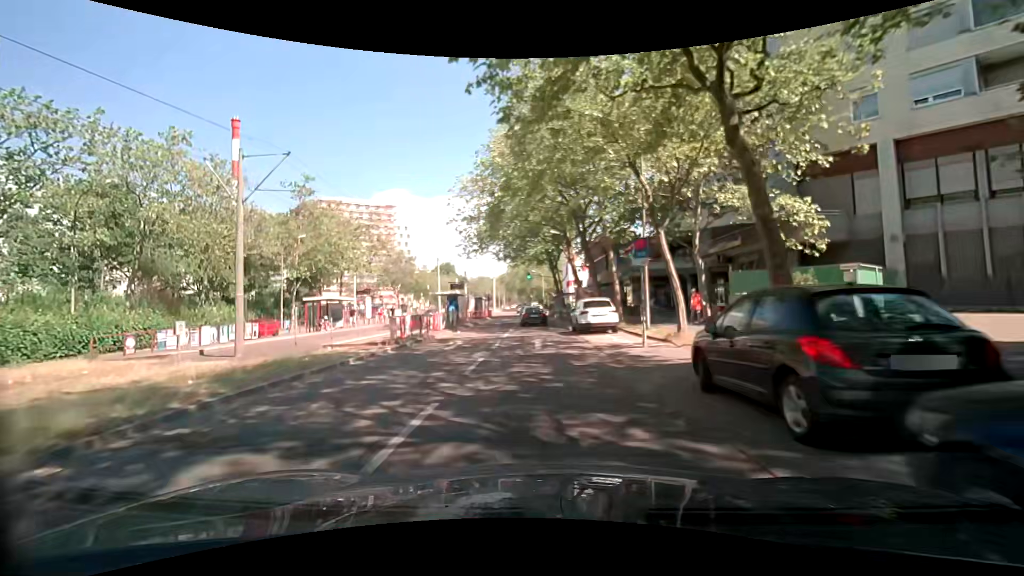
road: tertiary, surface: asphalt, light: Day
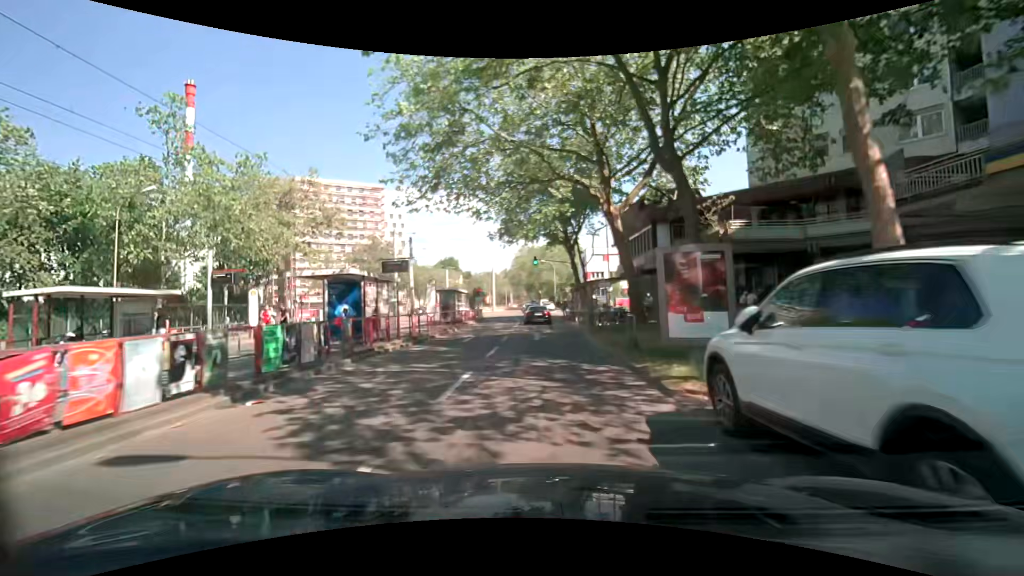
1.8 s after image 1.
(-0.1, +20.6) m; 0°
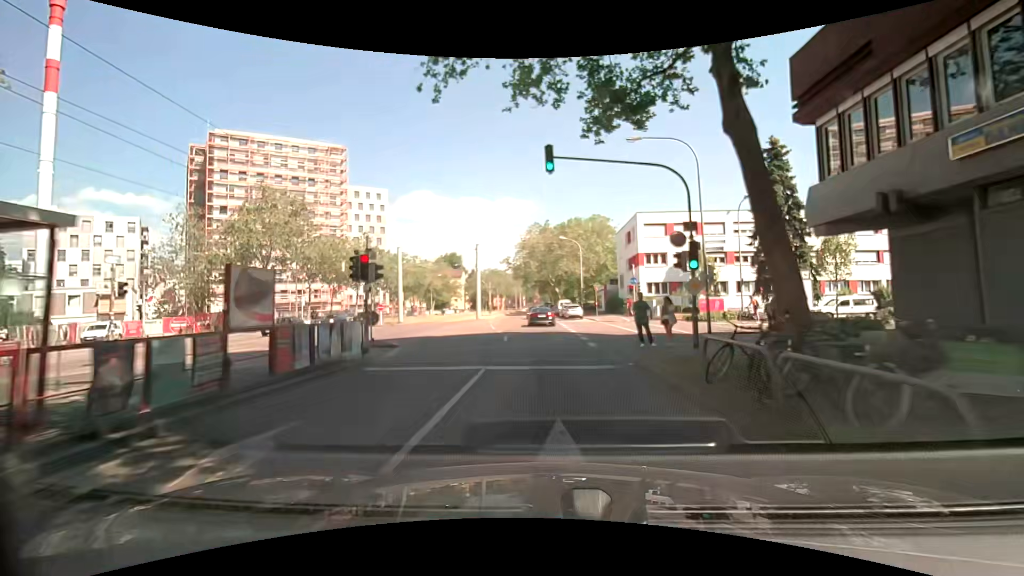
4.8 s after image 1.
(-0.9, +35.0) m; -2°
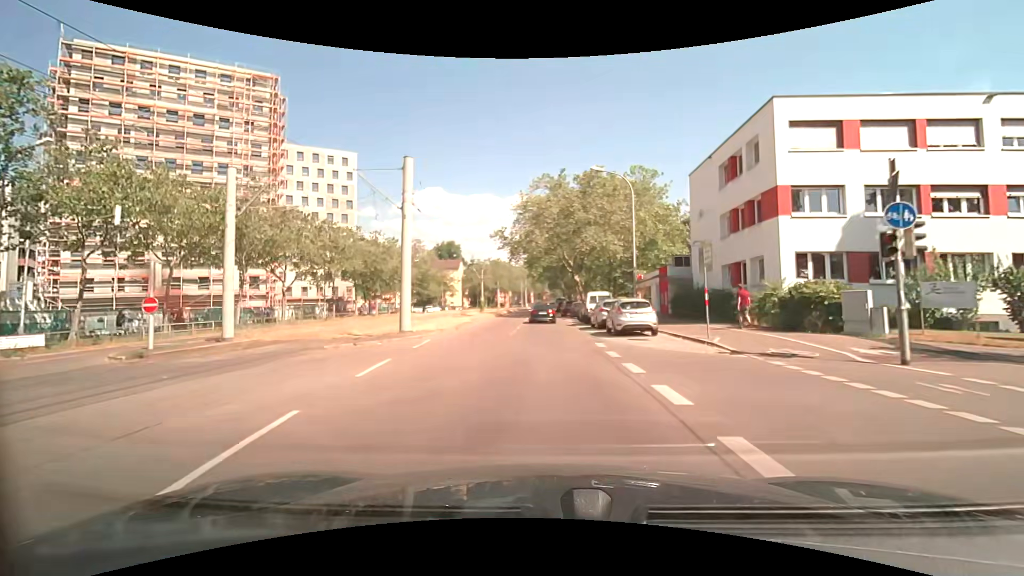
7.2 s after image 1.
(-0.3, +28.4) m; -1°
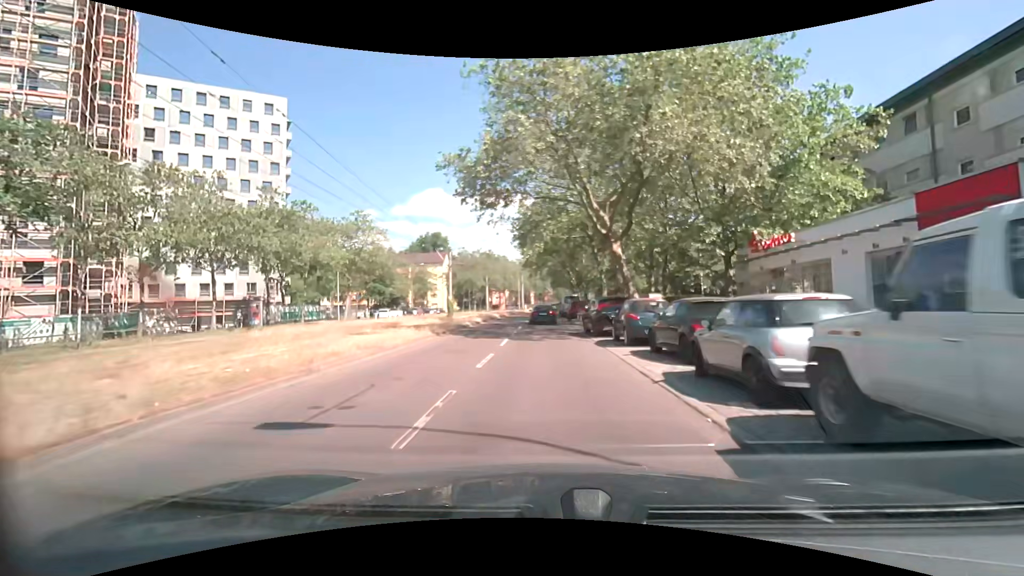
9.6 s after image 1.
(-0.2, +28.5) m; 0°
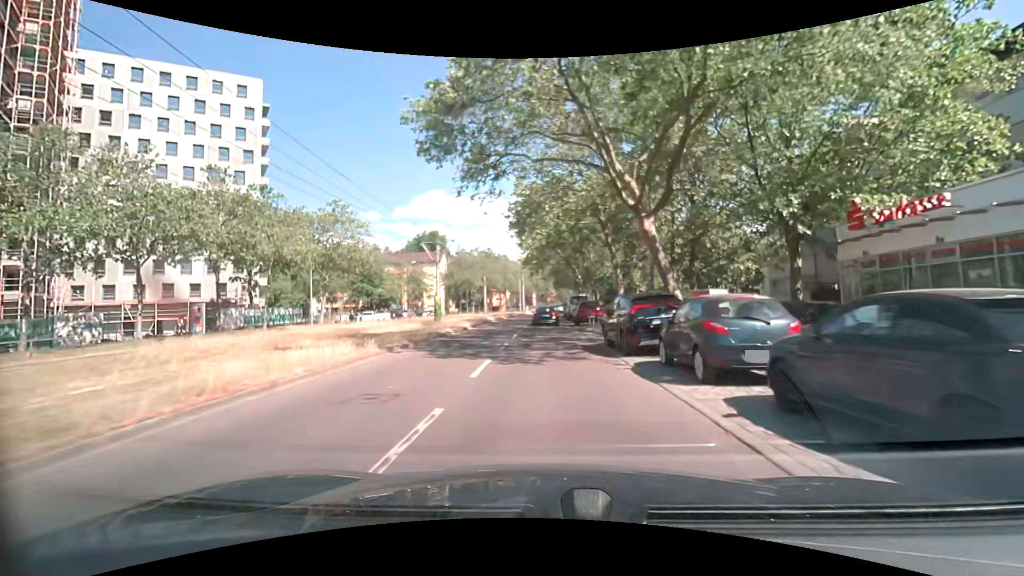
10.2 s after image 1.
(0.0, +7.1) m; -1°
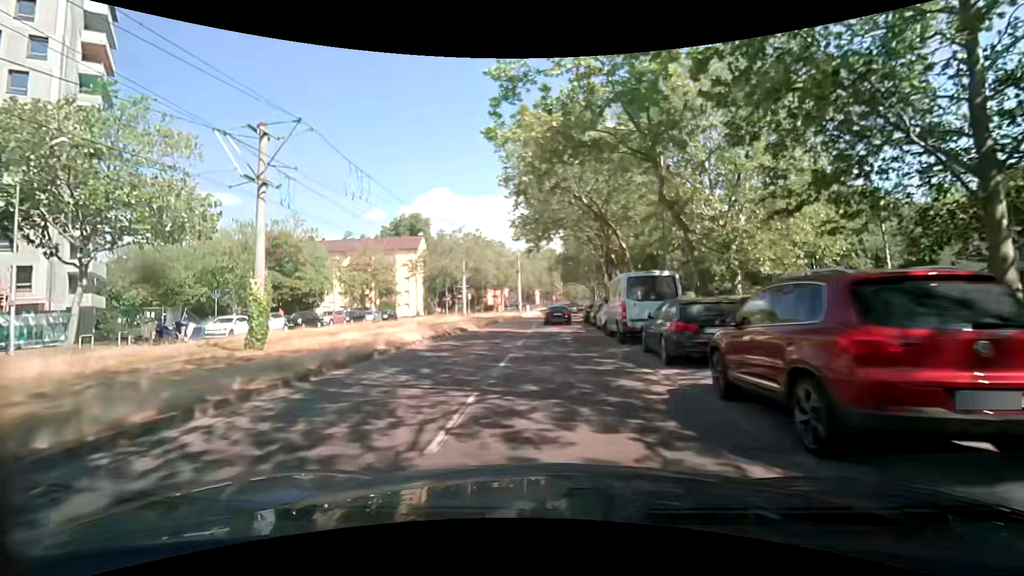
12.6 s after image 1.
(0.0, +28.6) m; 0°
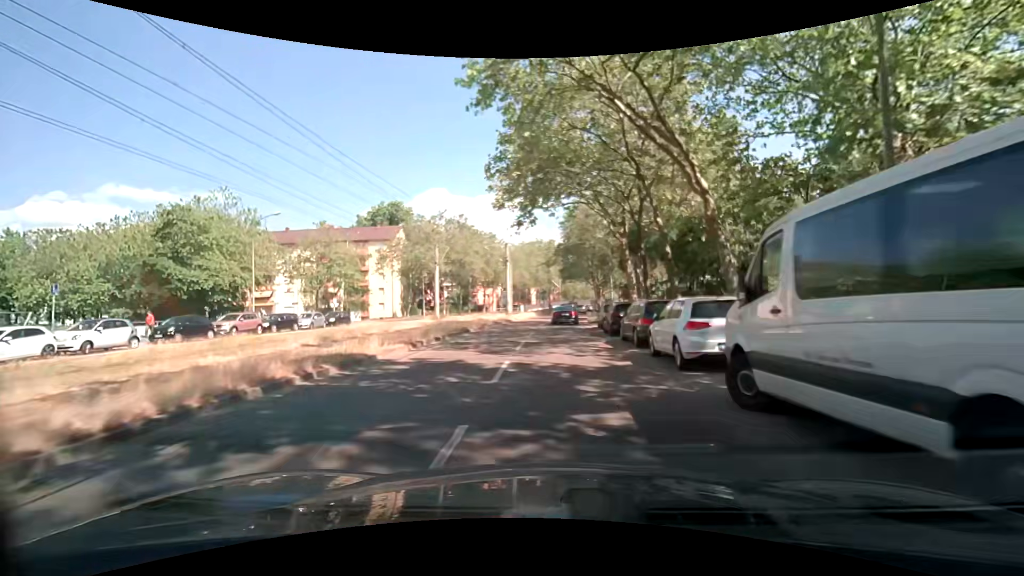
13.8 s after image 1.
(0.0, +14.3) m; 0°
(0, +10) (0, +20) (+1, +30) (+1, +40) (+2, +50) (+3, +60) (+4, +70) (+6, +80) (+7, +90) (+8, +100) m
